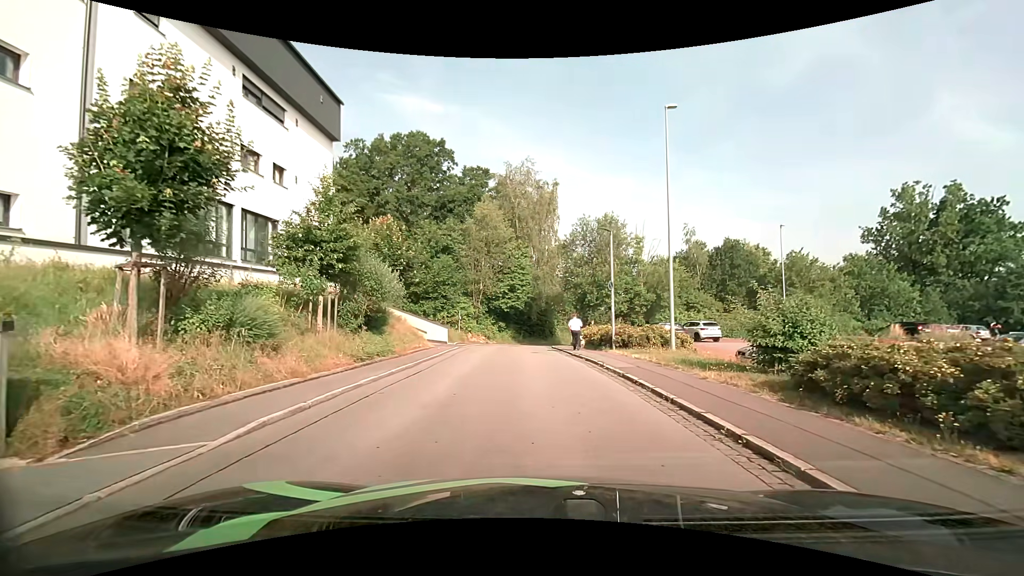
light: Day
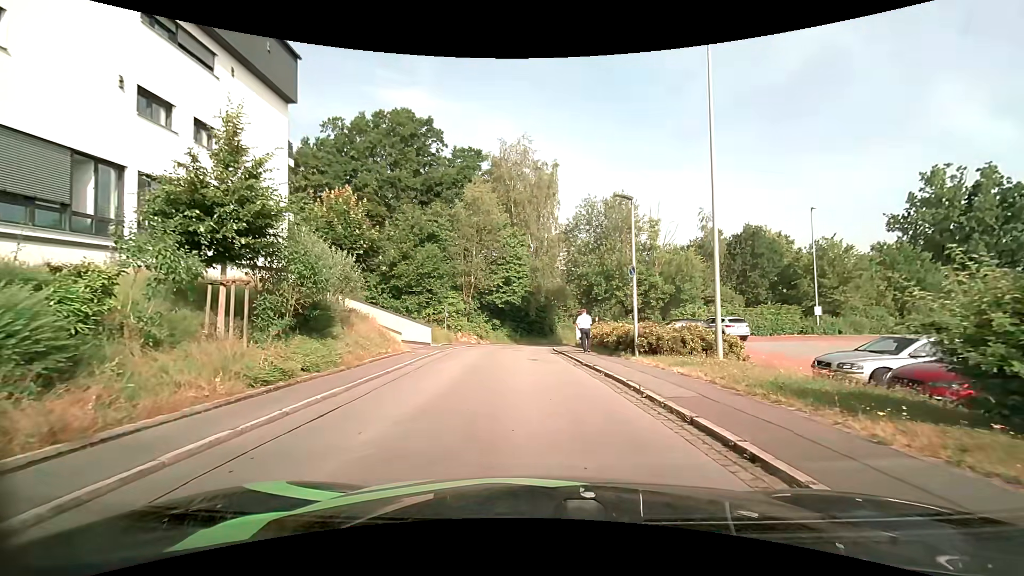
(+0.1, +5.4) m; +2°
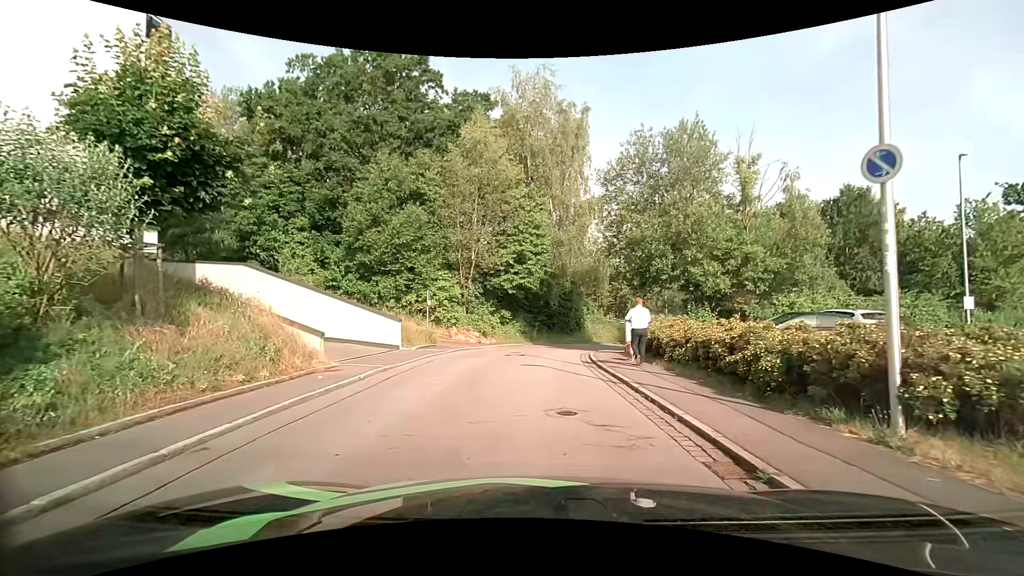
(-0.3, +10.9) m; -2°
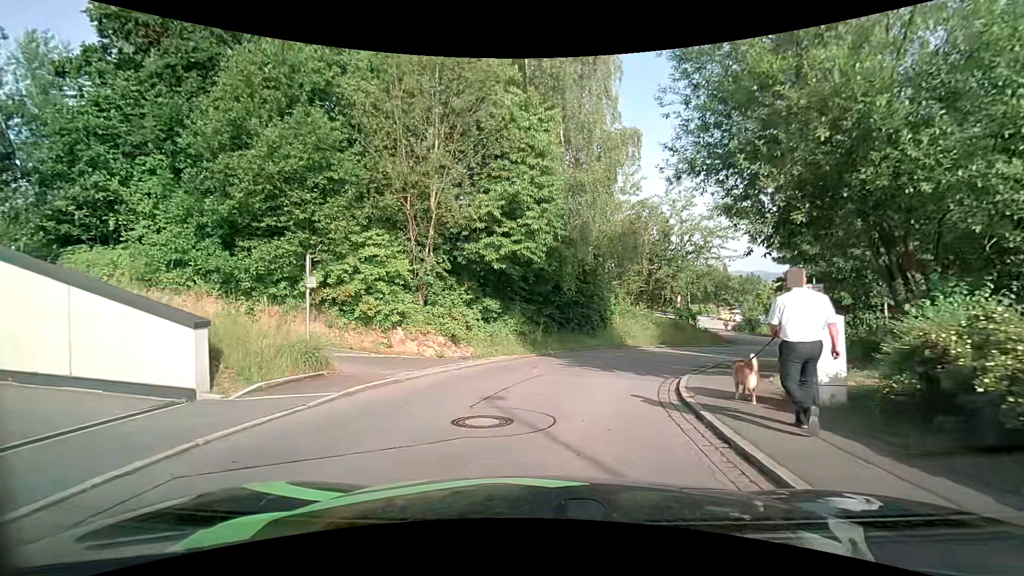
(-0.2, +12.3) m; -1°
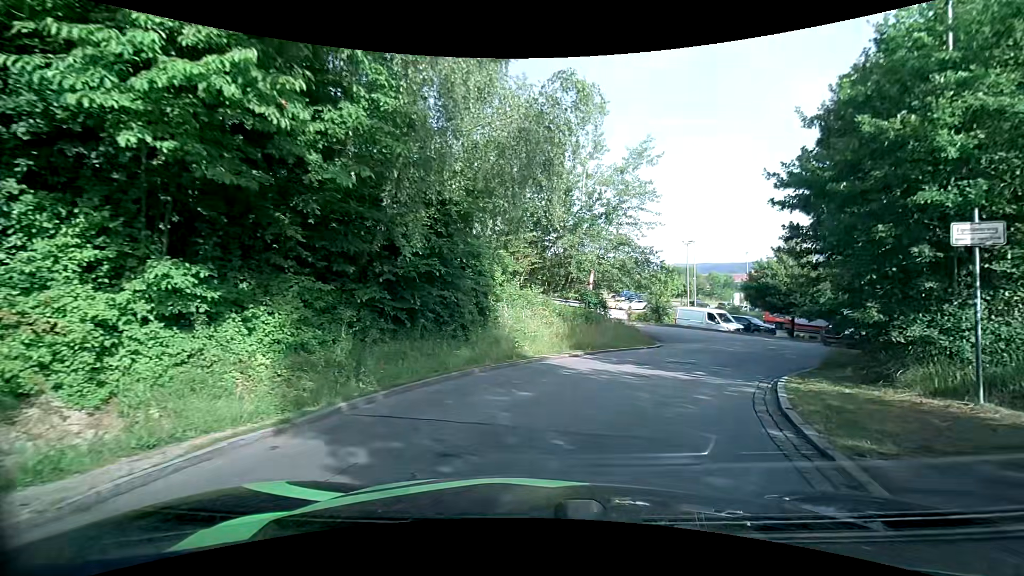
(+1.0, +11.7) m; +14°
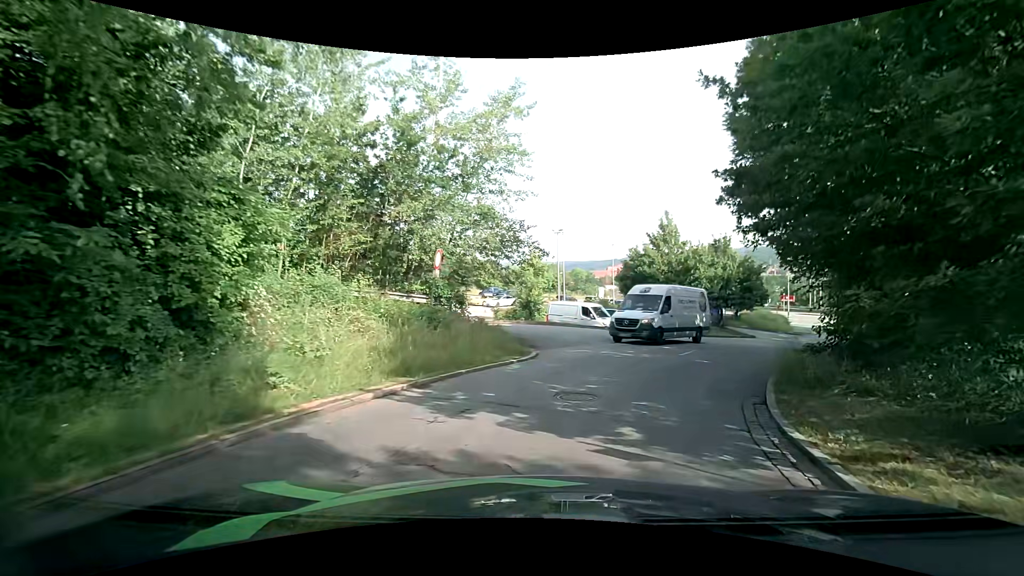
(+0.8, +7.0) m; +13°
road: residential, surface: asphalt
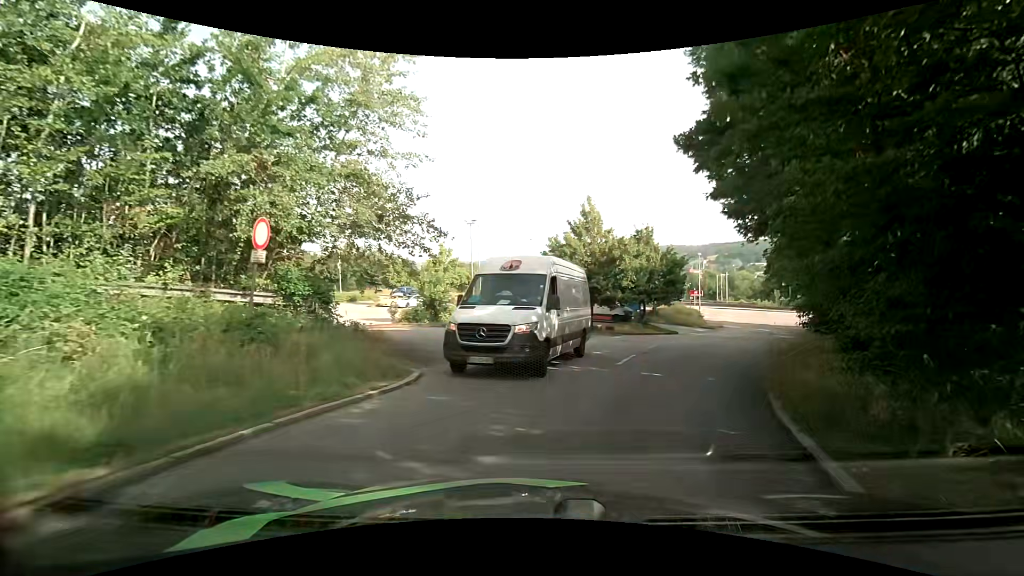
(+0.4, +4.7) m; +7°
